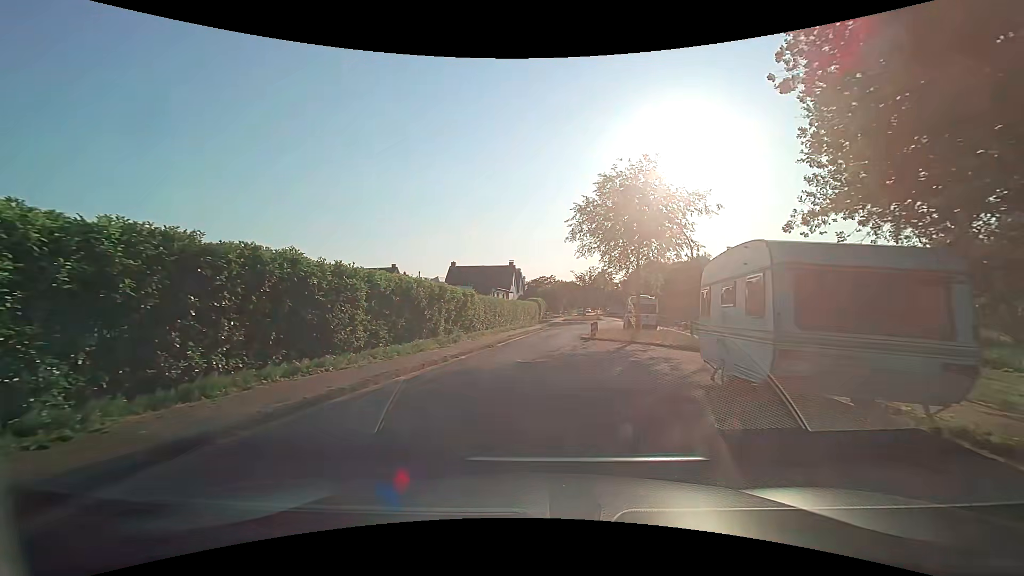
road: residential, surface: asphalt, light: Day
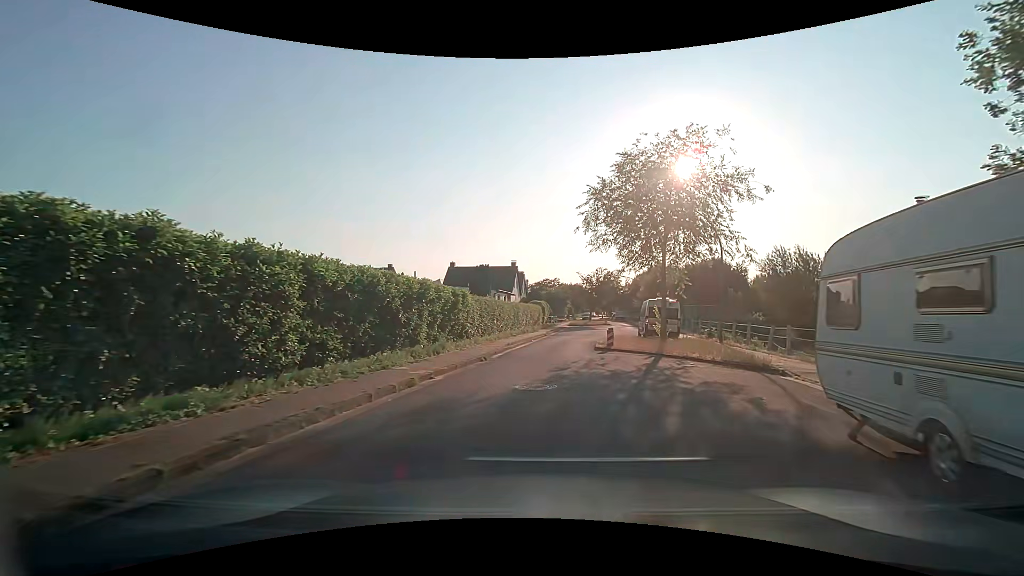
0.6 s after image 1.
(0.0, +4.4) m; 0°
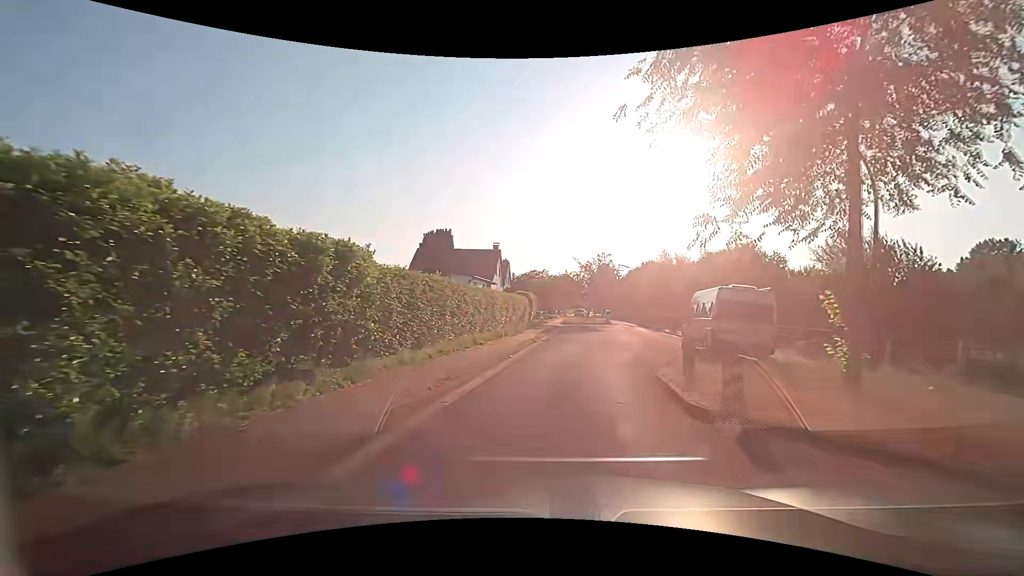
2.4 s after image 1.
(+0.2, +13.3) m; +2°
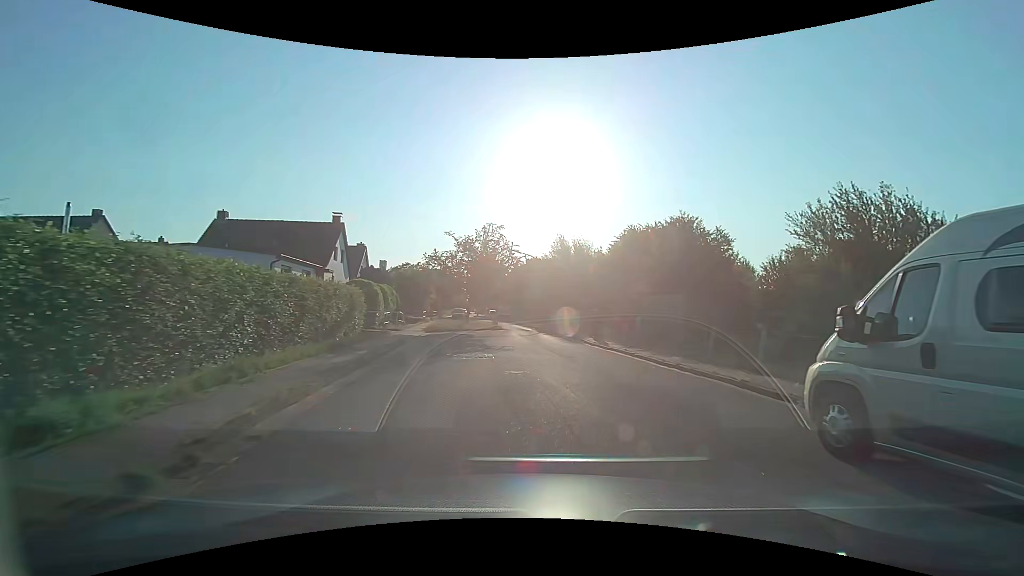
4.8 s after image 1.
(+1.9, +17.6) m; +14°
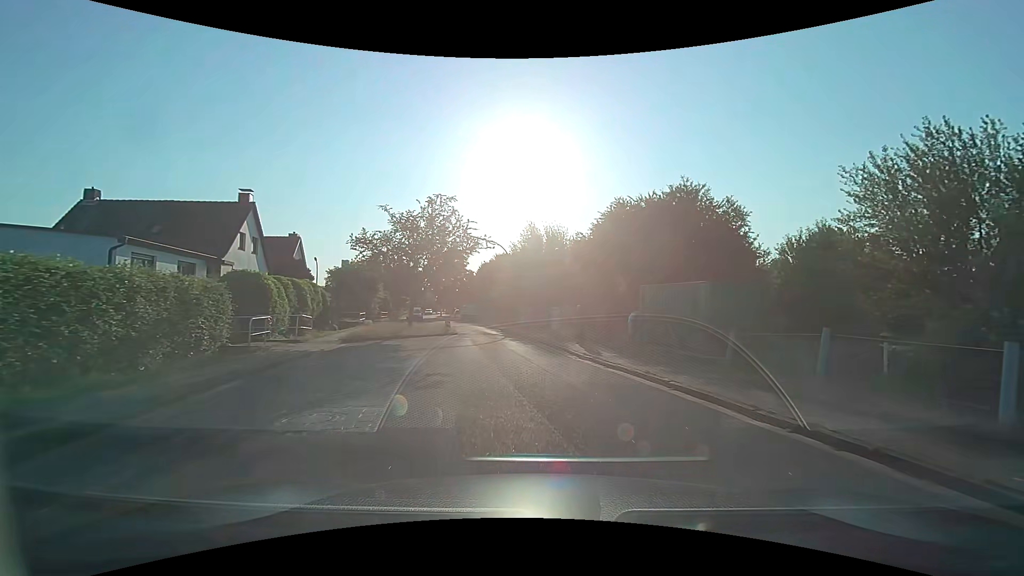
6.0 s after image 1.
(+0.3, +8.6) m; +4°
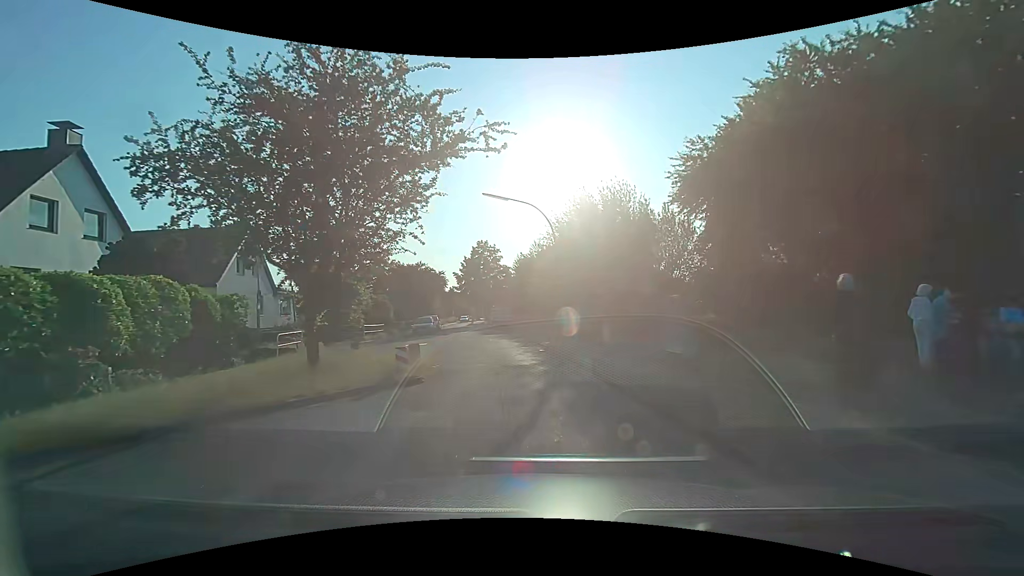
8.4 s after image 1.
(-0.8, +16.9) m; -6°
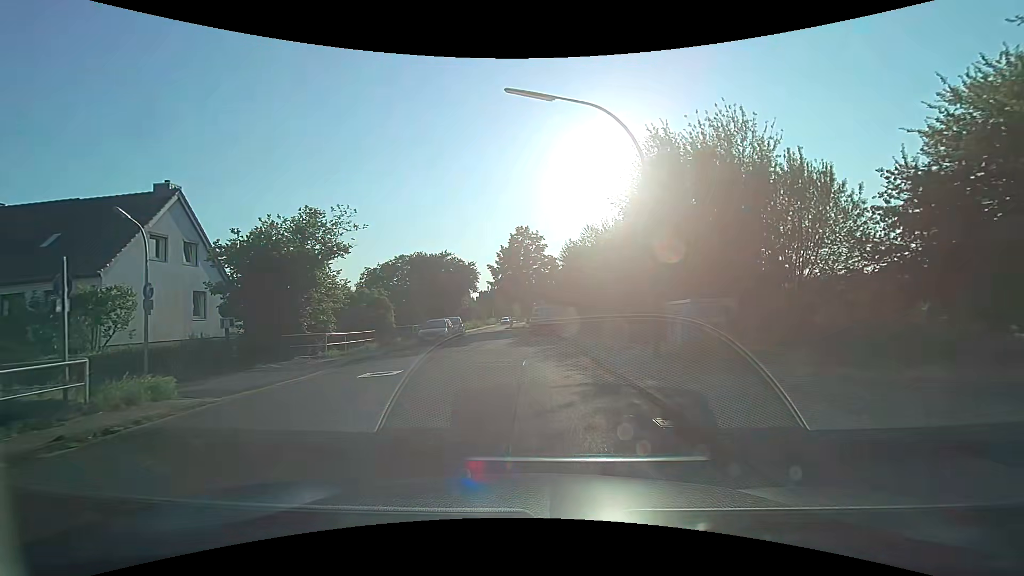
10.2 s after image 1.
(-0.5, +12.6) m; -5°
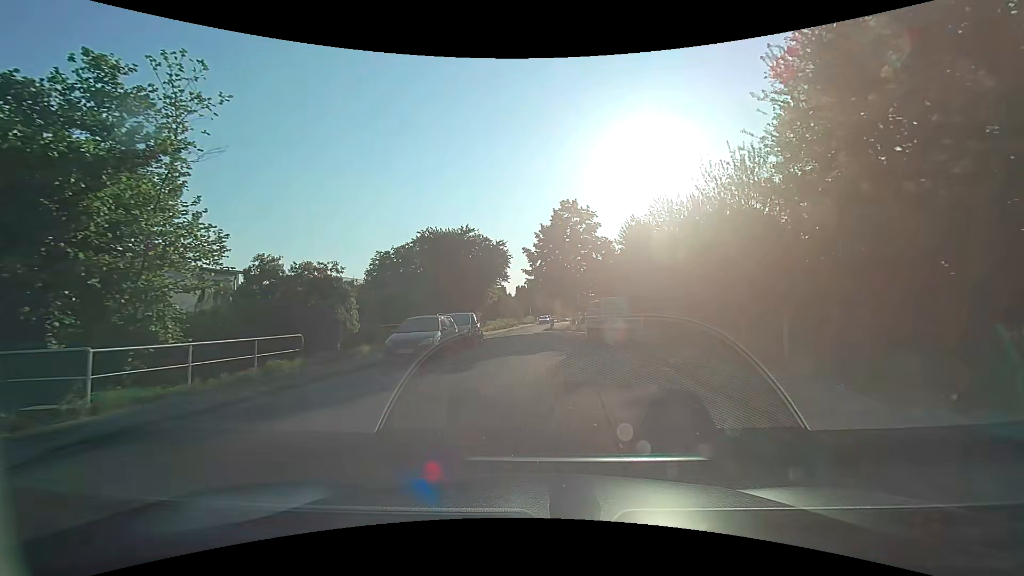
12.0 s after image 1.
(-0.6, +12.8) m; -5°
(0, +10) (0, +20) (+1, +30) (-1, +40) (-1, +50) (+2, +60) (+3, +70) (+4, +79) (+6, +89) (+7, +99) m
